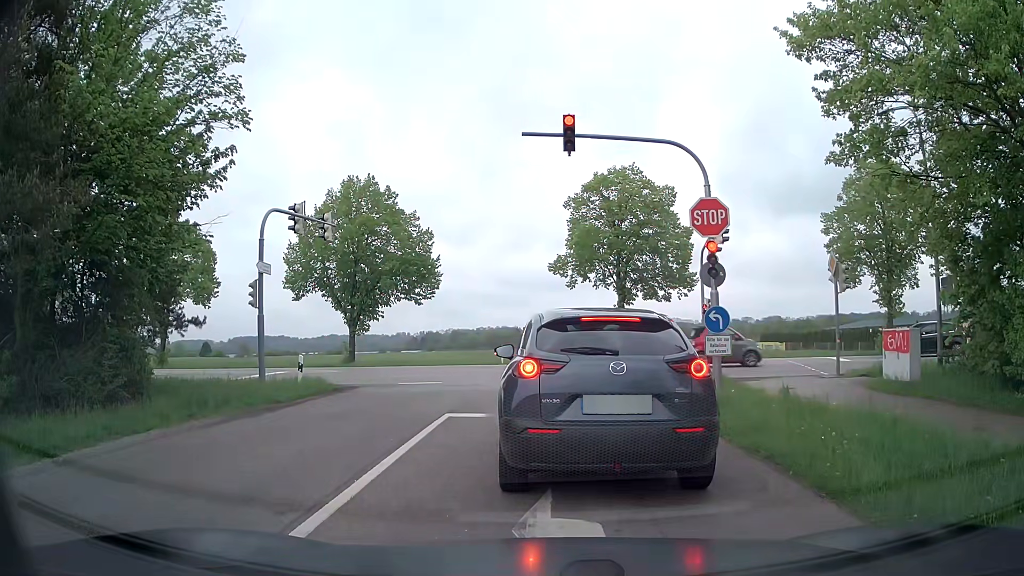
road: tertiary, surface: asphalt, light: Day
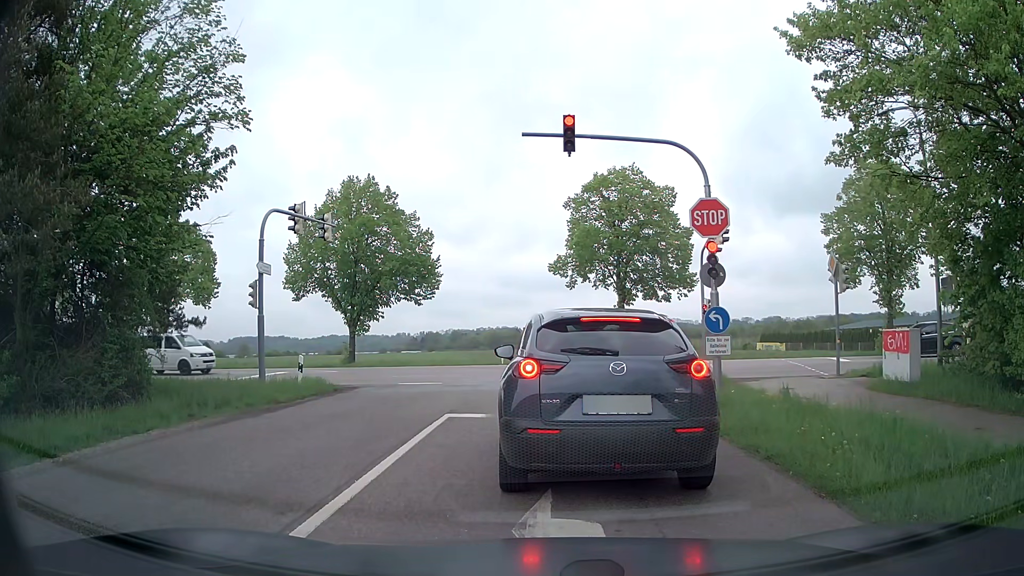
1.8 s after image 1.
(0.0, 0.0) m; 0°
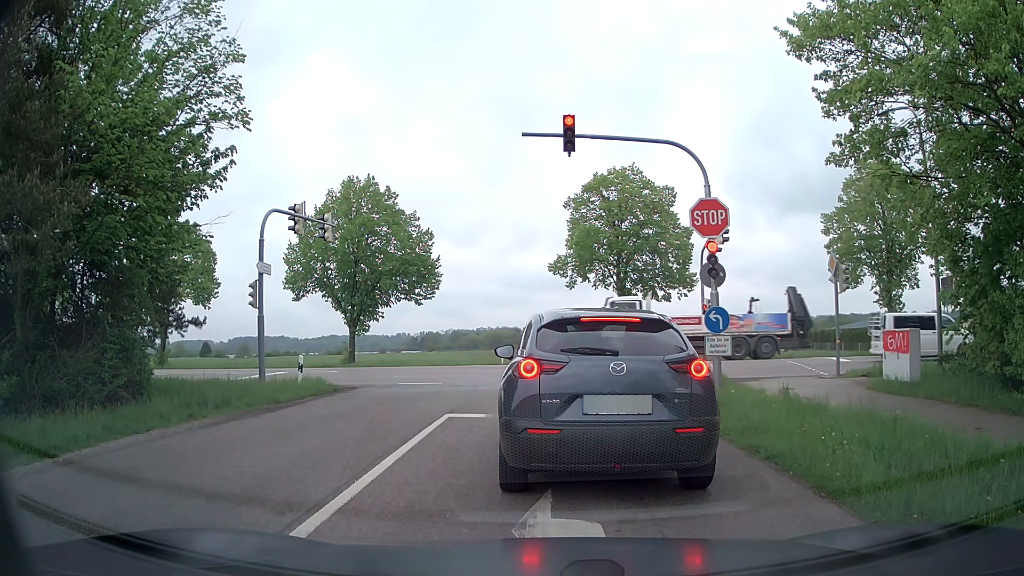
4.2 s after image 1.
(0.0, 0.0) m; 0°
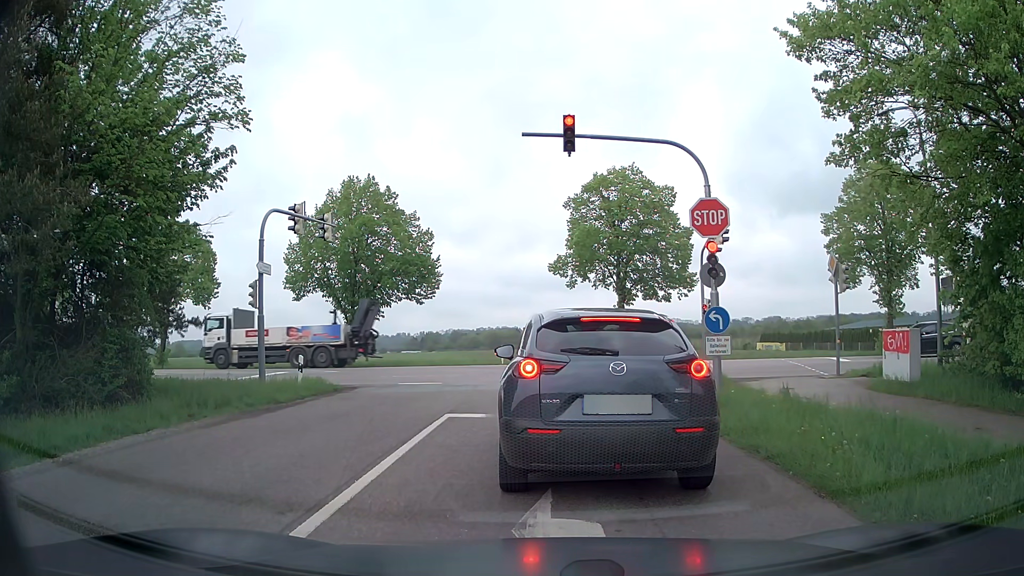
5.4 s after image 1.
(0.0, 0.0) m; 0°
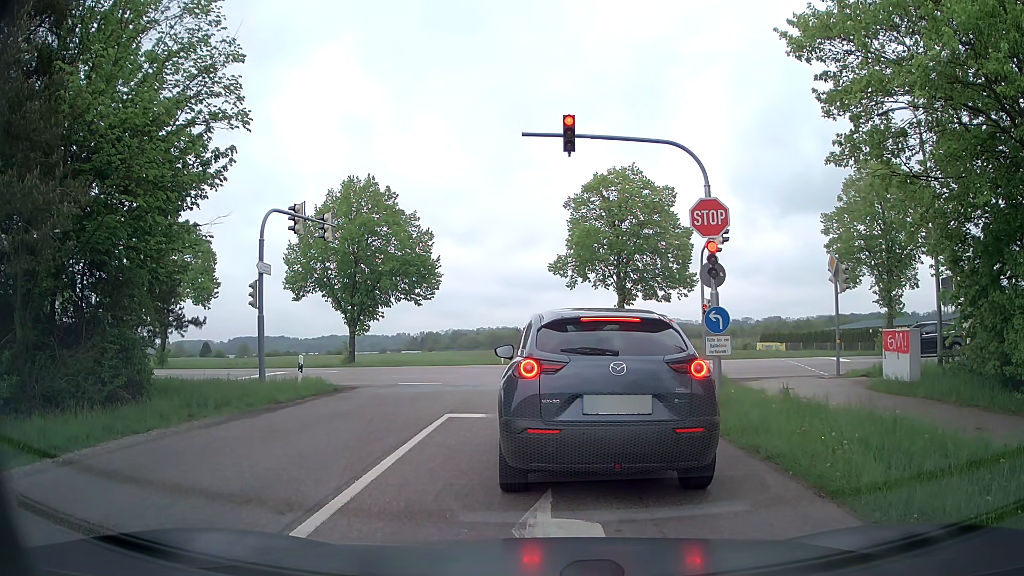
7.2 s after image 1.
(0.0, 0.0) m; 0°
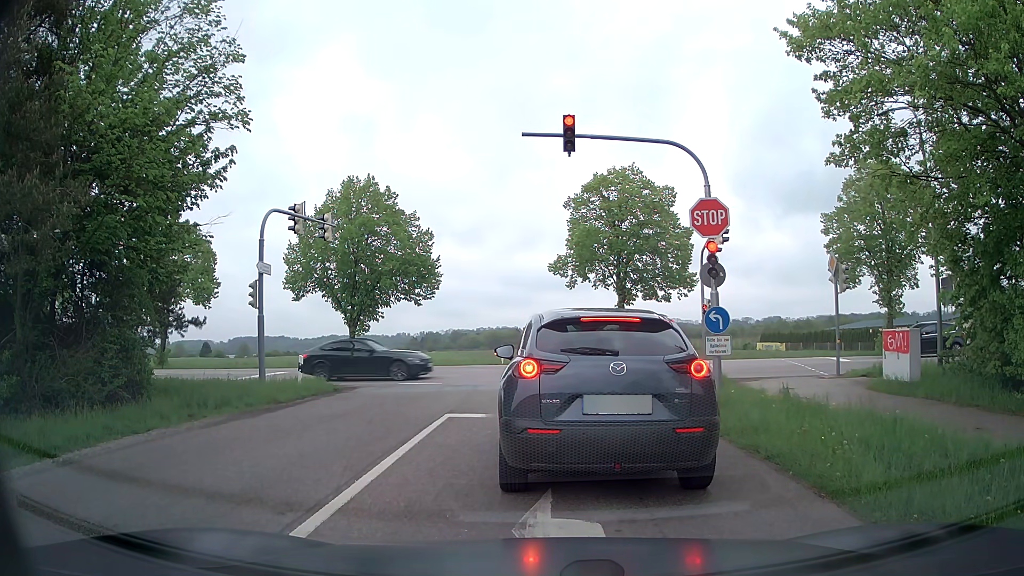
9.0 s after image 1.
(0.0, 0.0) m; 0°
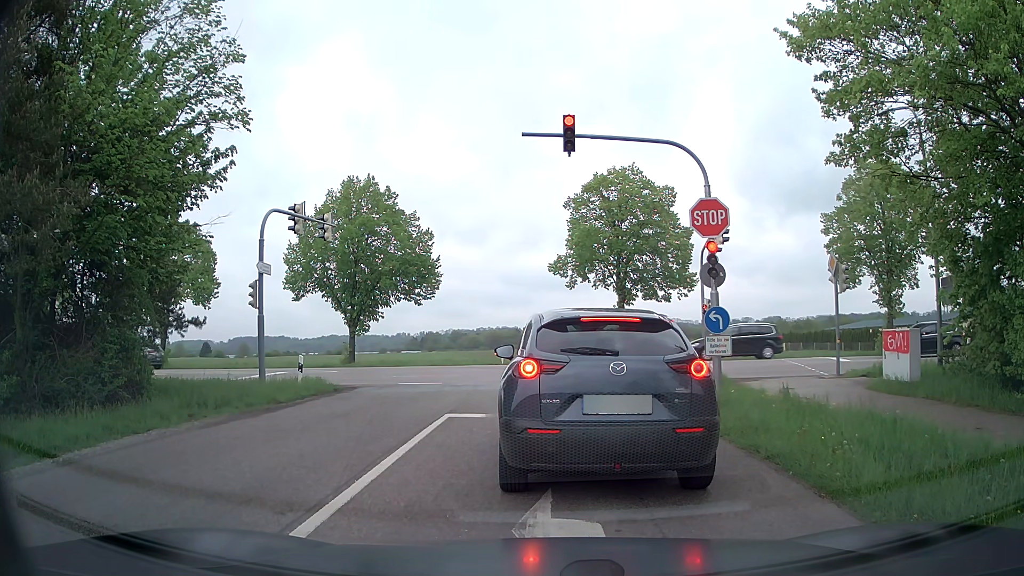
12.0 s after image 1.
(0.0, 0.0) m; 0°
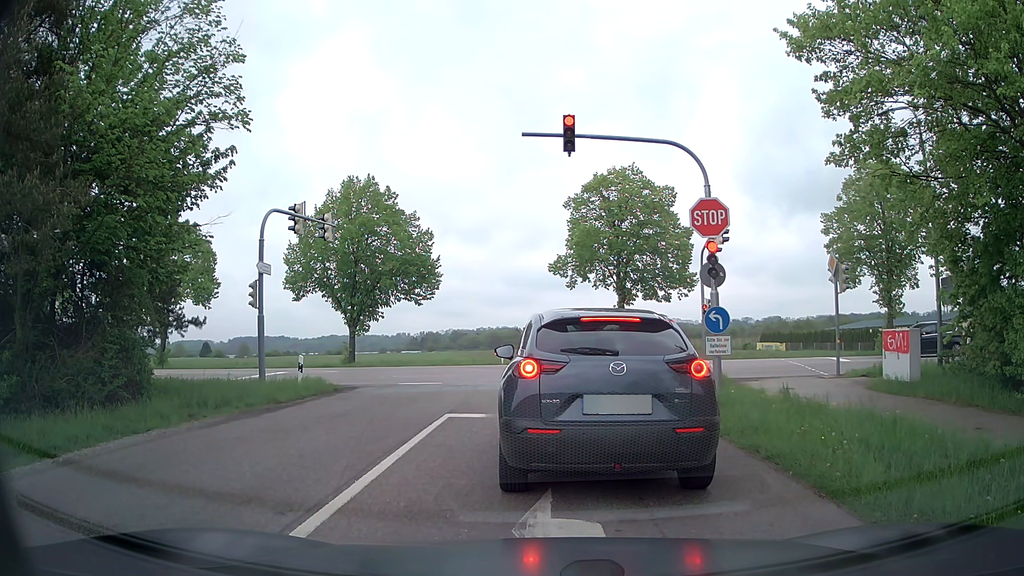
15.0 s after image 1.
(0.0, 0.0) m; 0°
(0, +10) (0, +20) (-3, +29) (-11, +35) (-21, +38) (-31, +39) (-41, +40) (-51, +41) (-61, +42) (-70, +44) m
